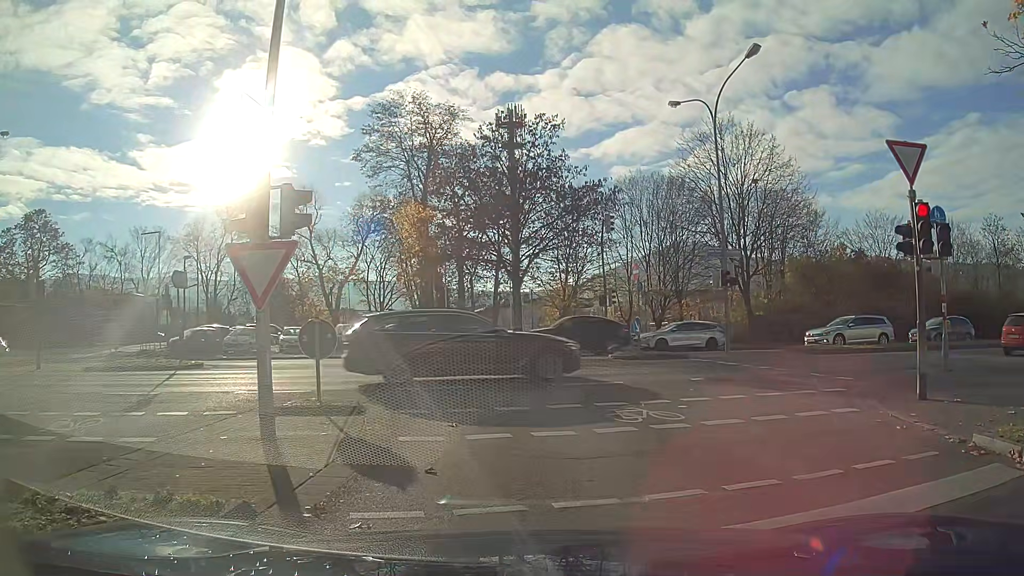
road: unclassified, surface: asphalt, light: Day
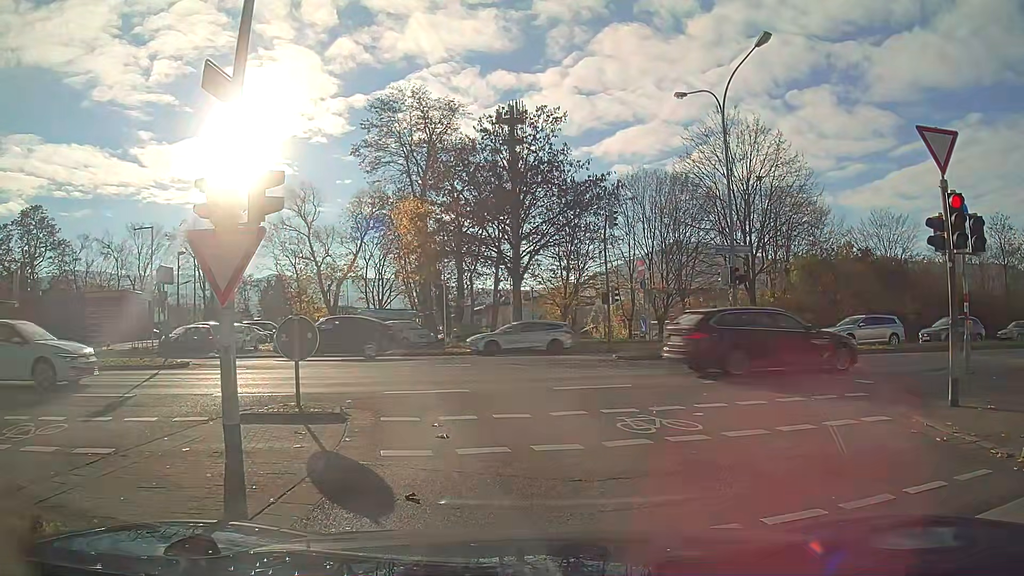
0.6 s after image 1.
(0.0, +0.9) m; -1°
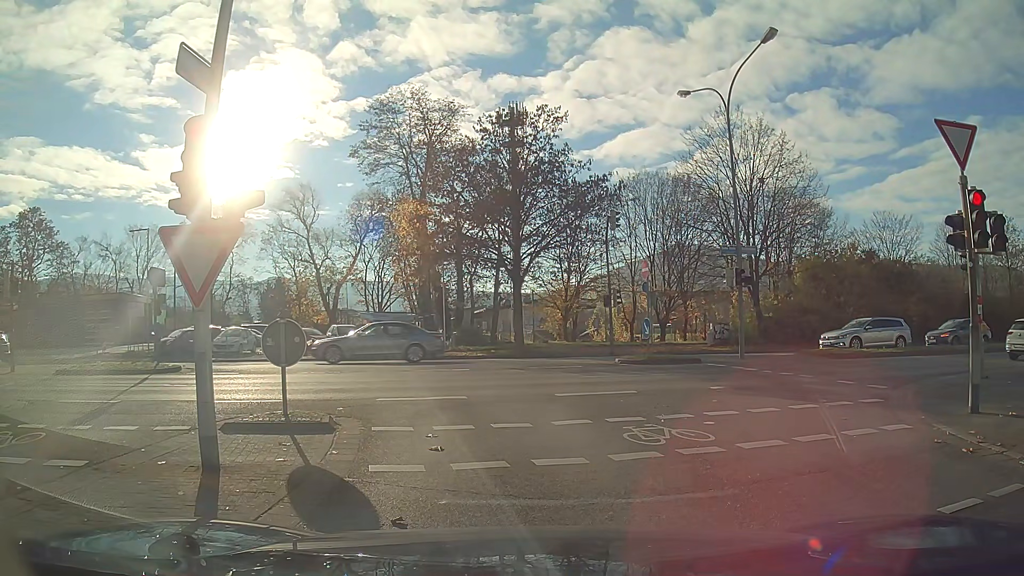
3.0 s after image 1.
(0.0, +0.6) m; 0°
